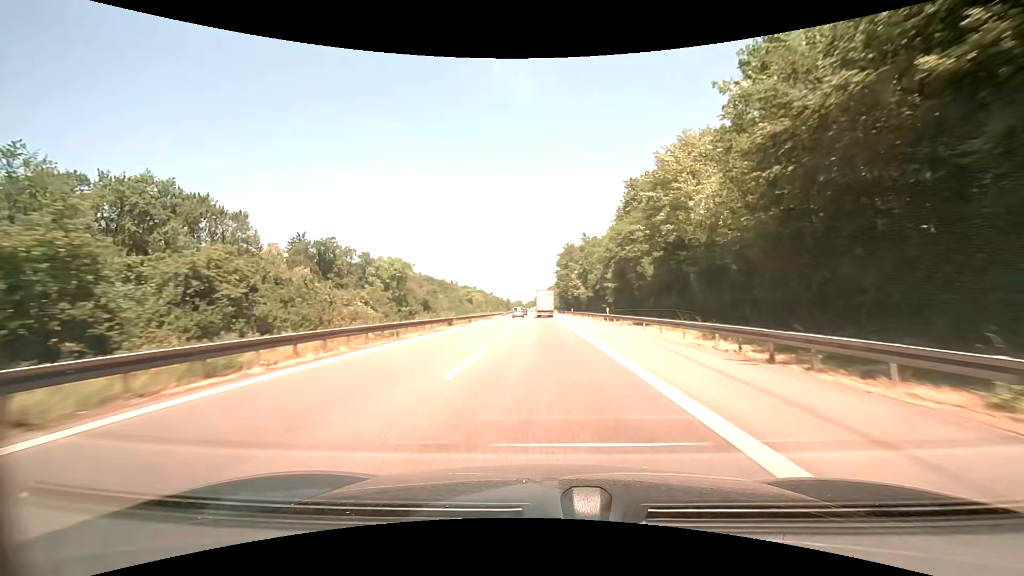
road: motorway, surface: asphalt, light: Day
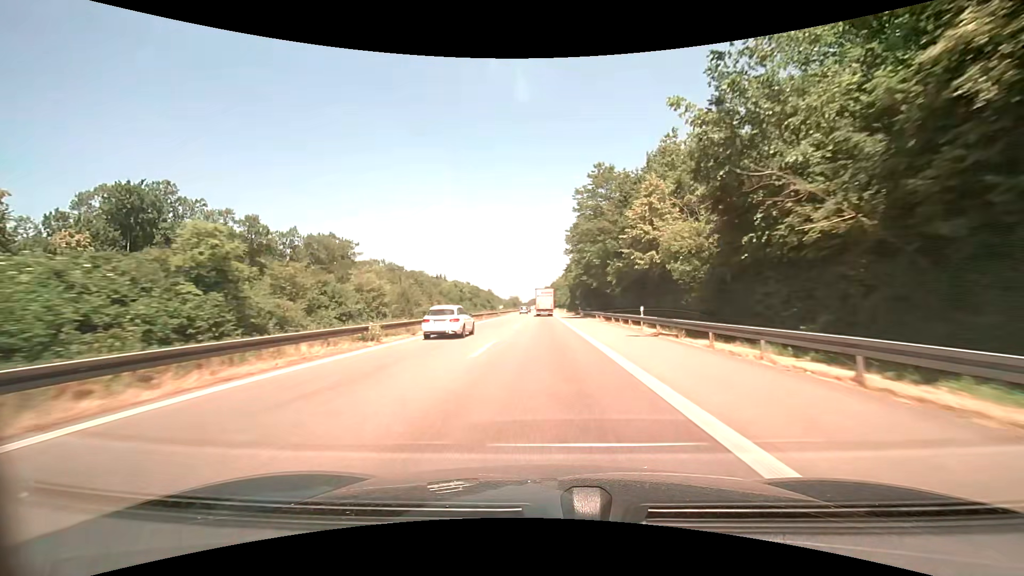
(-0.4, +67.9) m; -1°
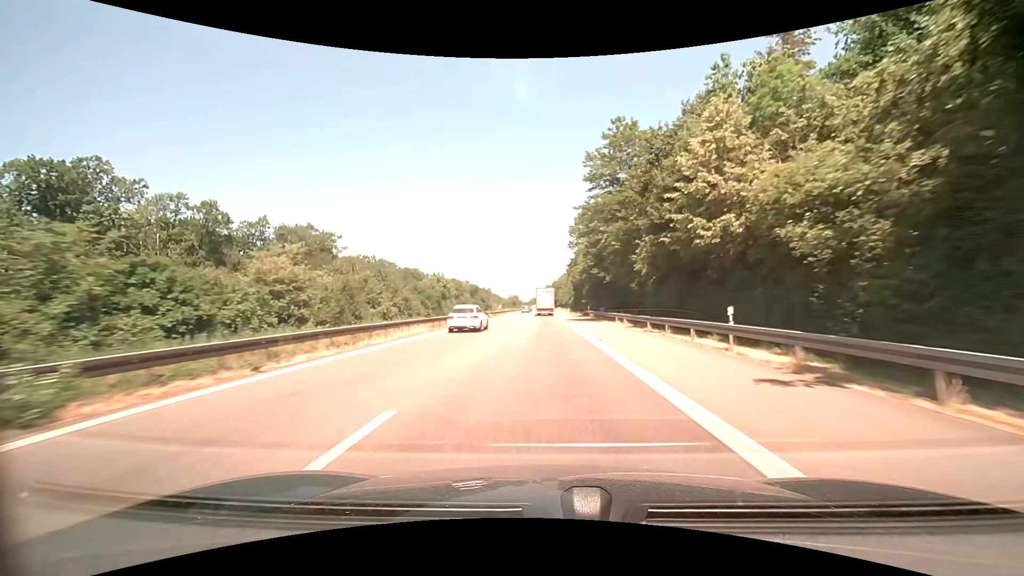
(0.0, +13.8) m; 0°
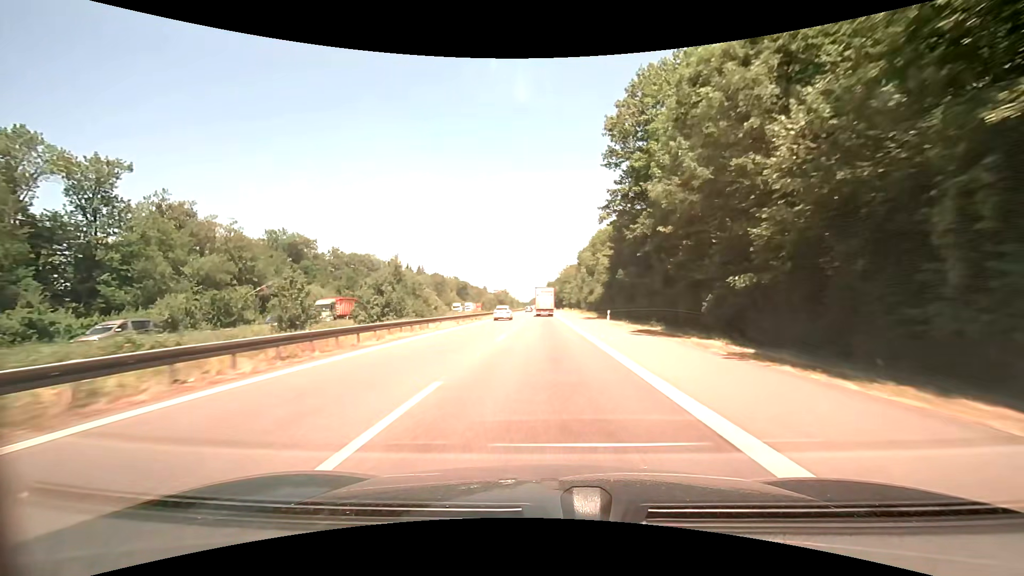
(-0.1, +69.8) m; 0°
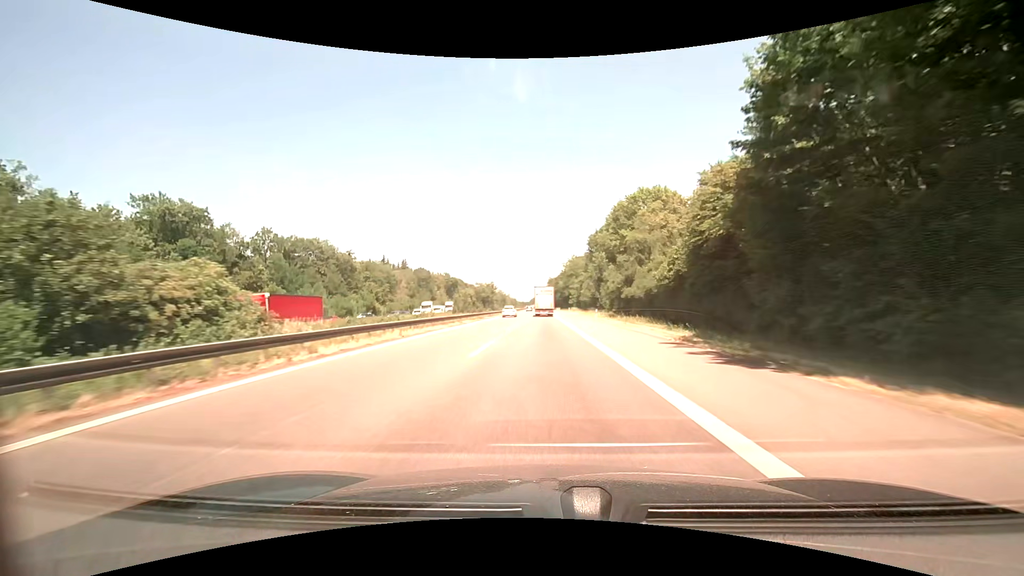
(+0.1, +42.6) m; 0°
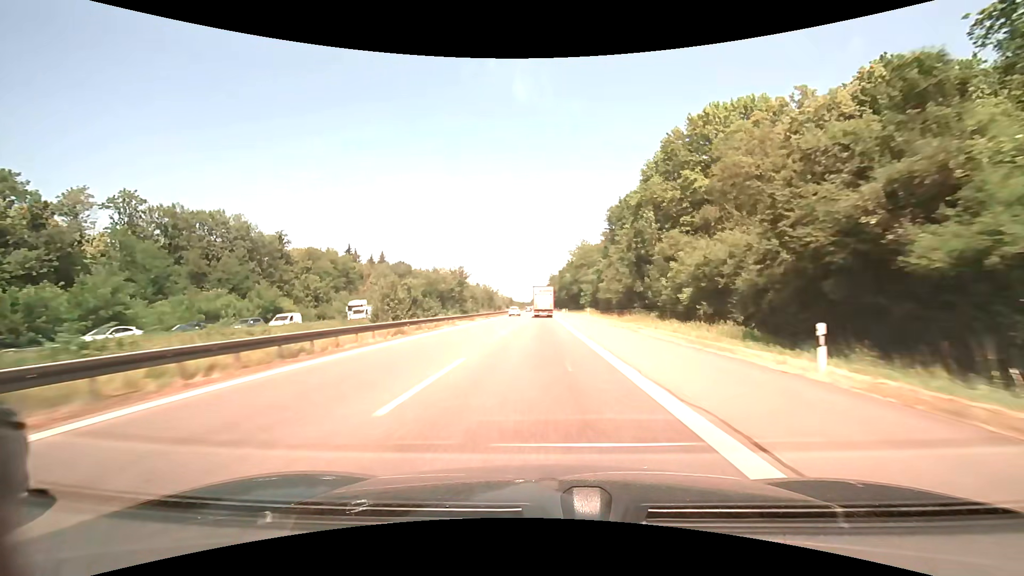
(-0.1, +43.2) m; 0°
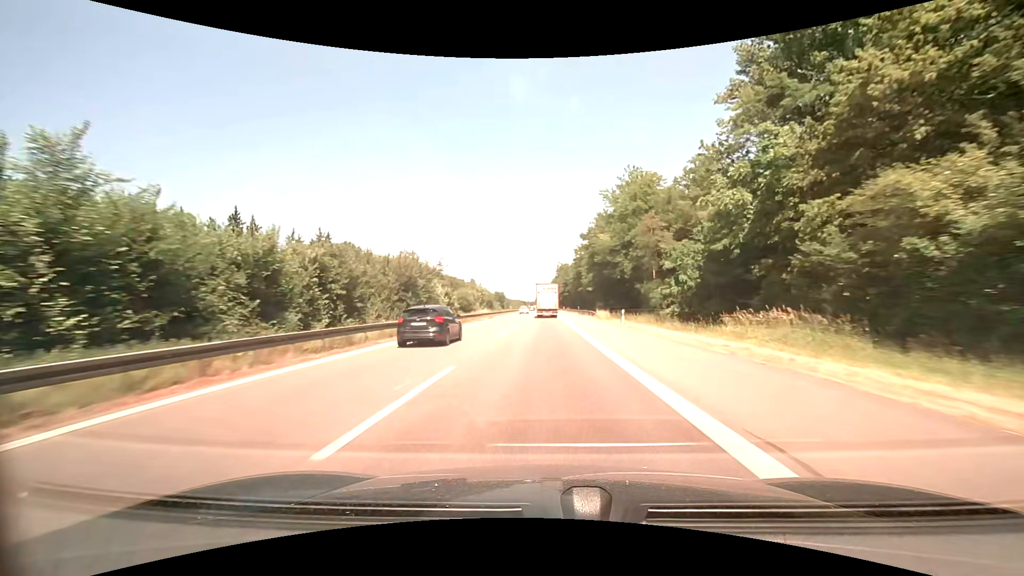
(-0.5, +73.9) m; -1°
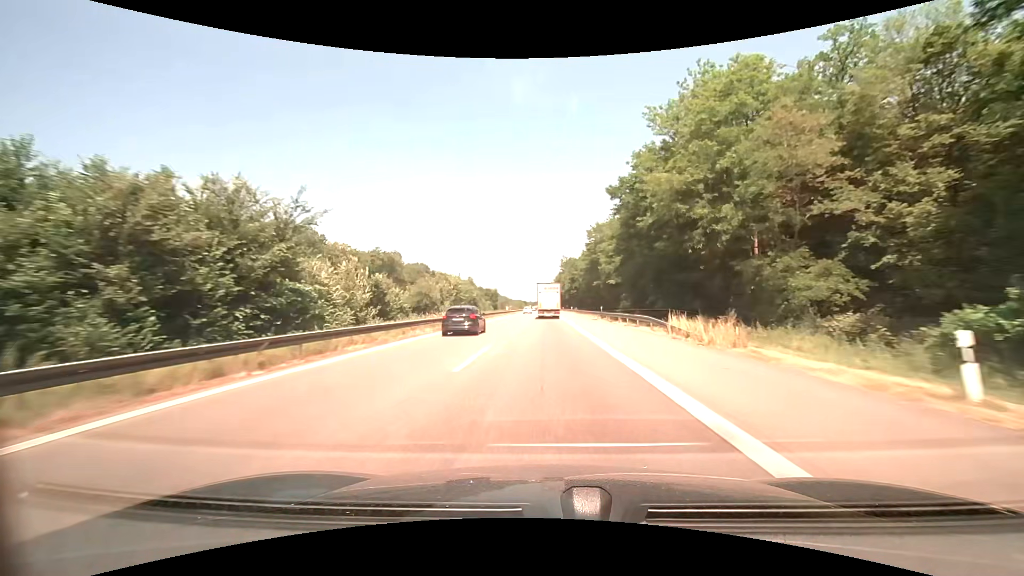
(-0.1, +30.1) m; 0°
(0, +10) (0, +20) (0, +30) (0, +40) (0, +50) (0, +60) (0, +70) (0, +80) (0, +90) (0, +100) m
